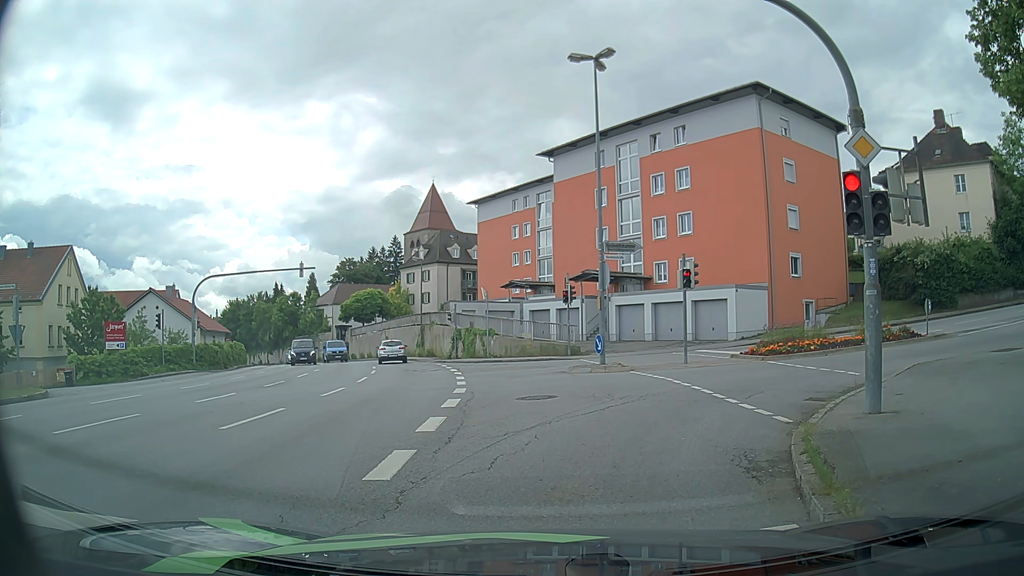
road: tertiary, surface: asphalt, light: Day
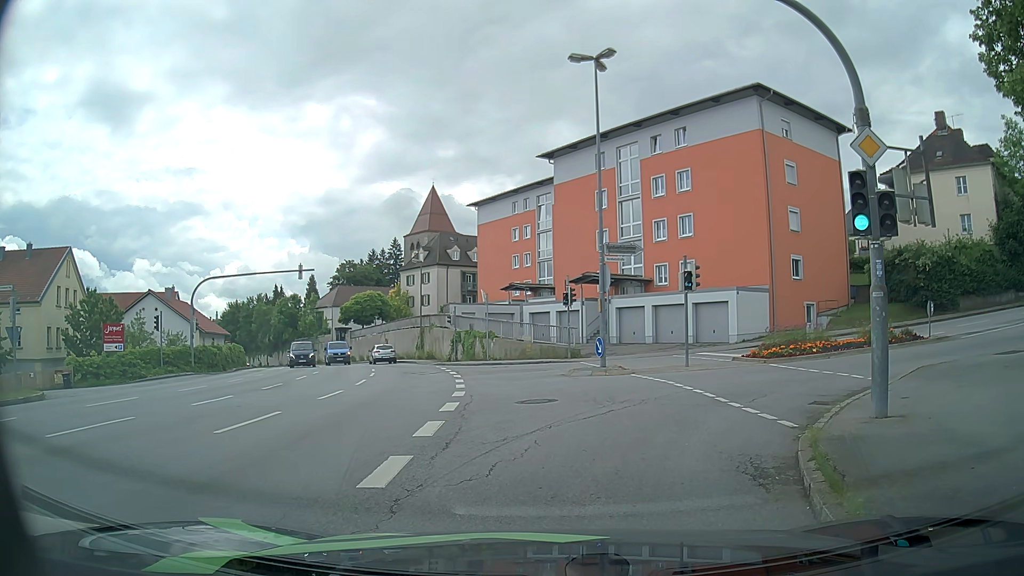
(0.0, +0.2) m; 0°
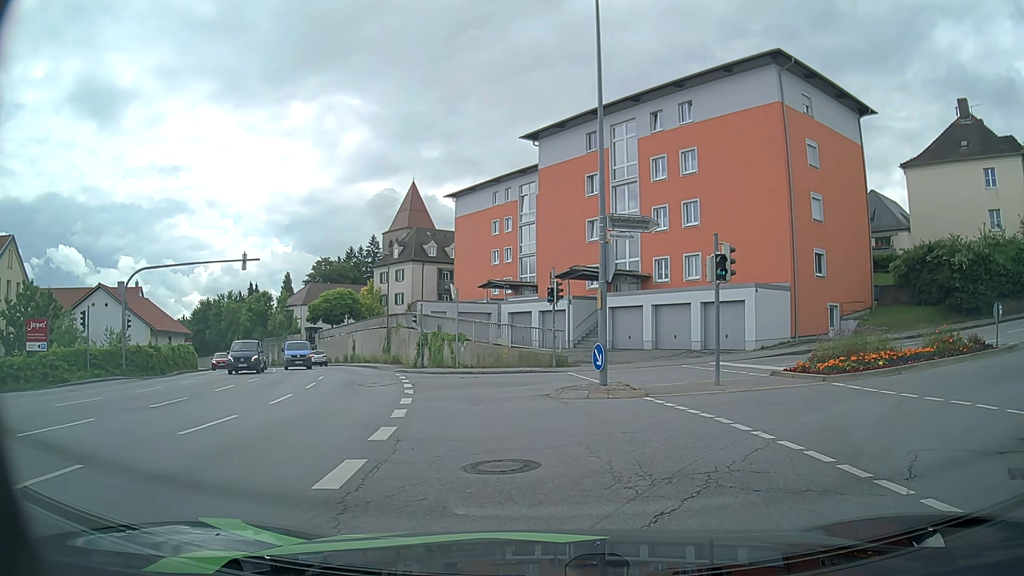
(-0.1, +5.9) m; -1°
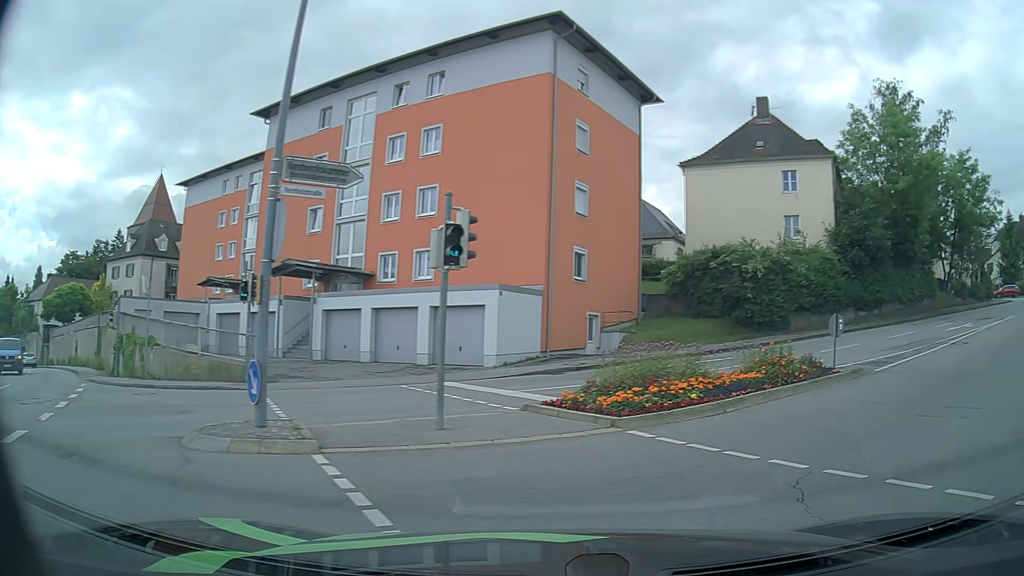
(+0.9, +5.7) m; +25°
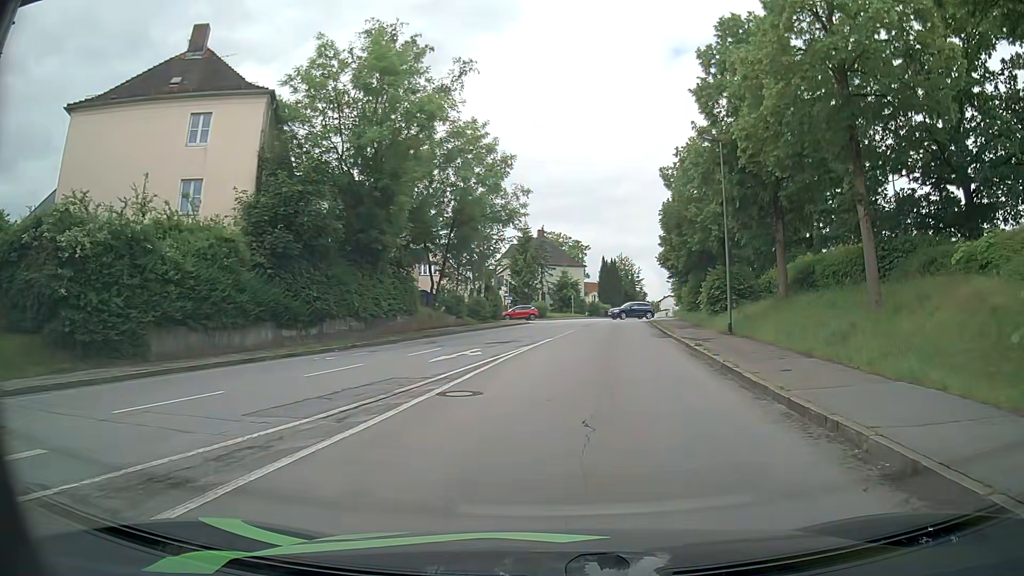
(+7.3, +13.7) m; +43°
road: residential
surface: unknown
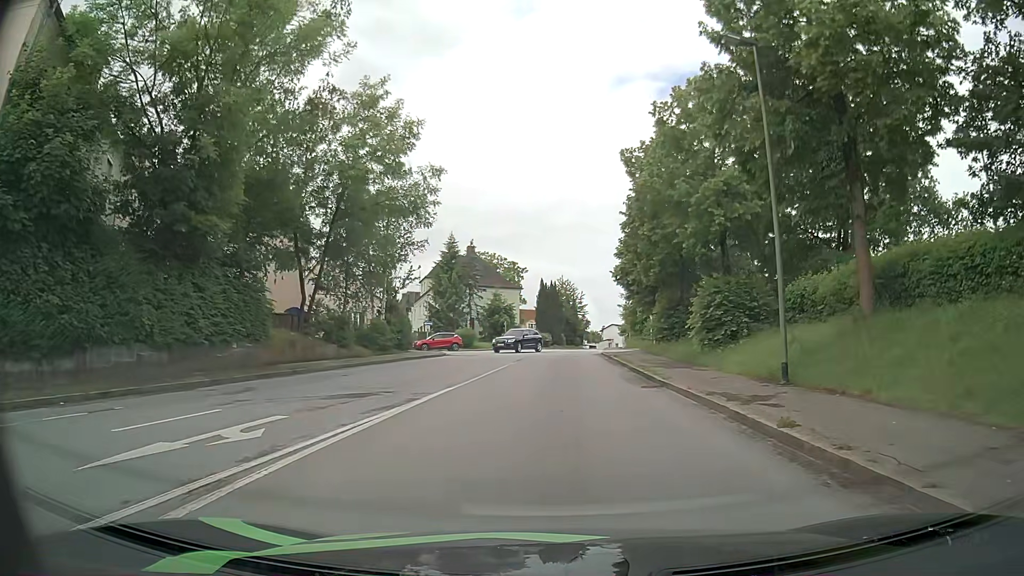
(+0.7, +12.5) m; +5°
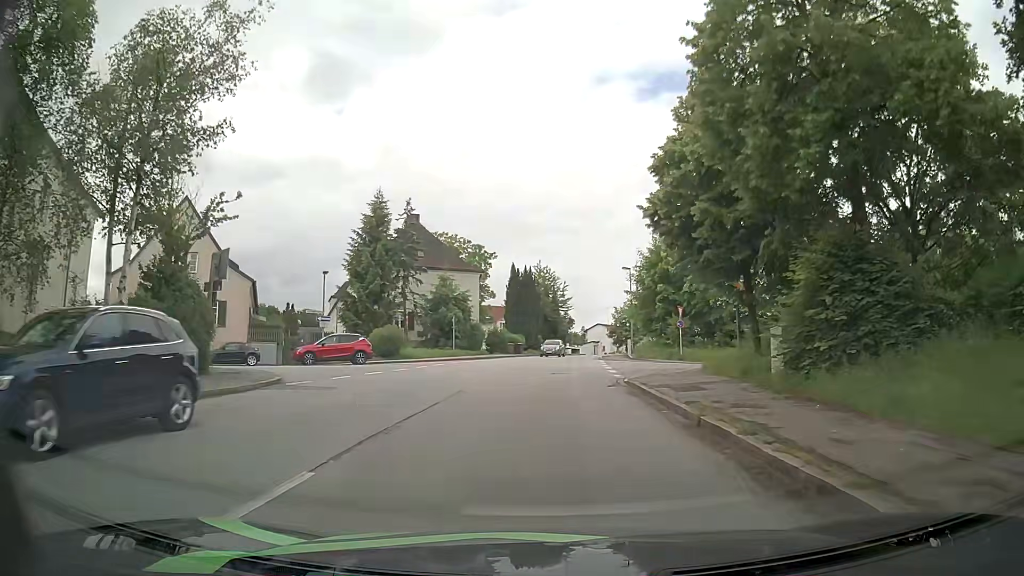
(+0.7, +23.0) m; +2°
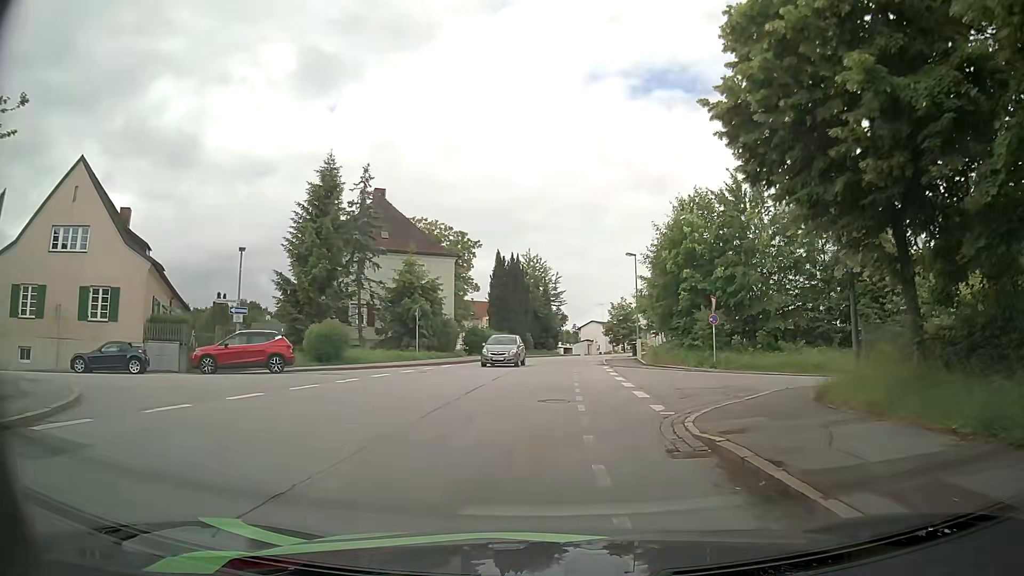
(+0.1, +9.8) m; +1°
(0, +10) (0, +20) (+1, +30) (+1, +40) (+2, +50) (+4, +60) (+6, +70) (+9, +79) (+13, +88) (+18, +97) m
